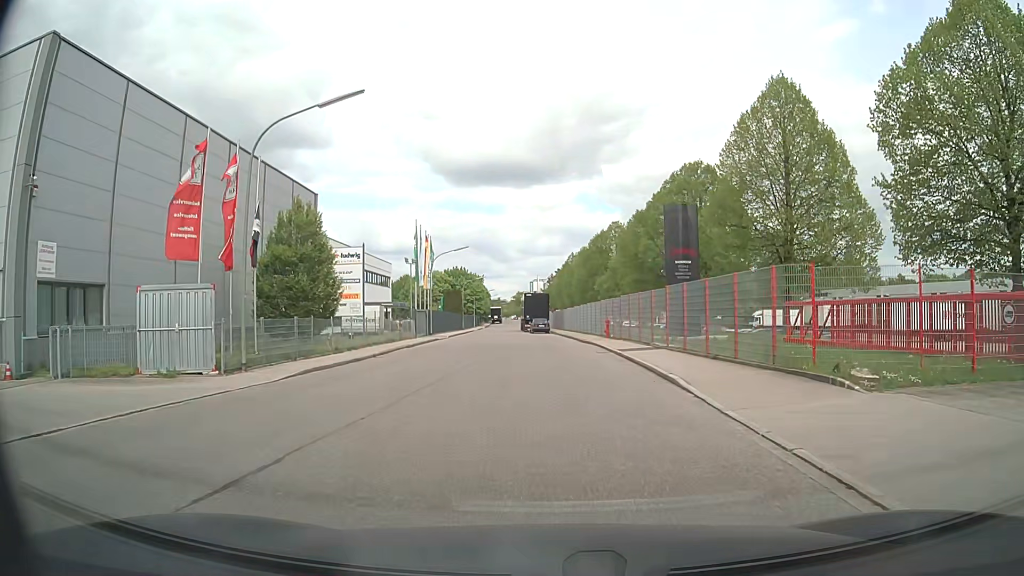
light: Day
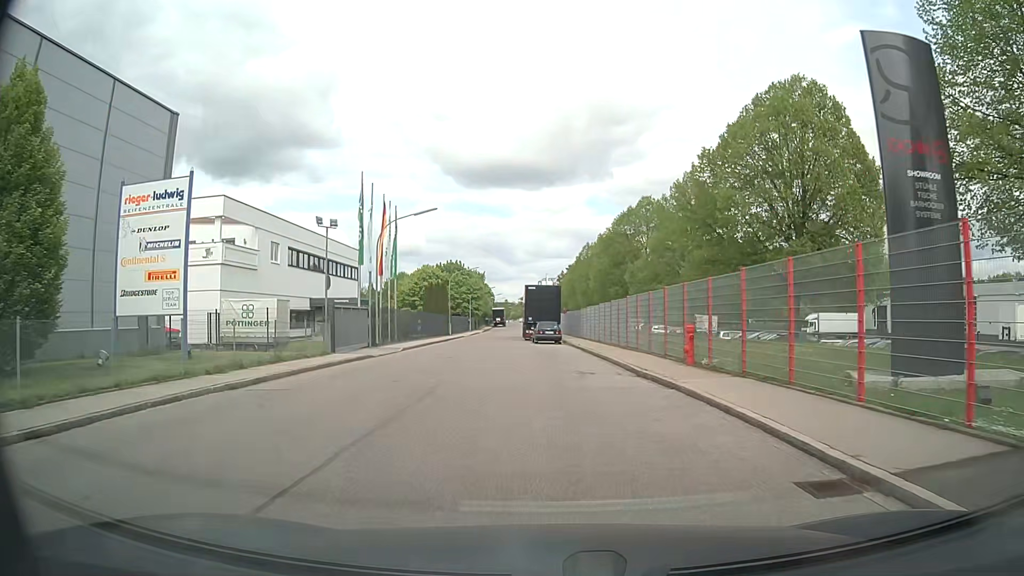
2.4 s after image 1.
(-0.2, +20.7) m; -1°
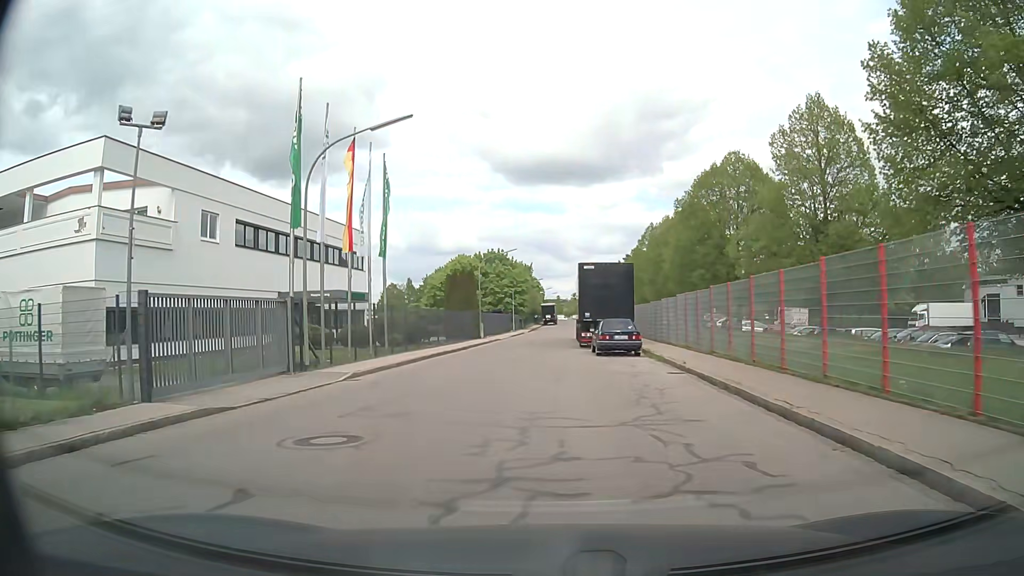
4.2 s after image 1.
(-0.3, +17.1) m; -3°
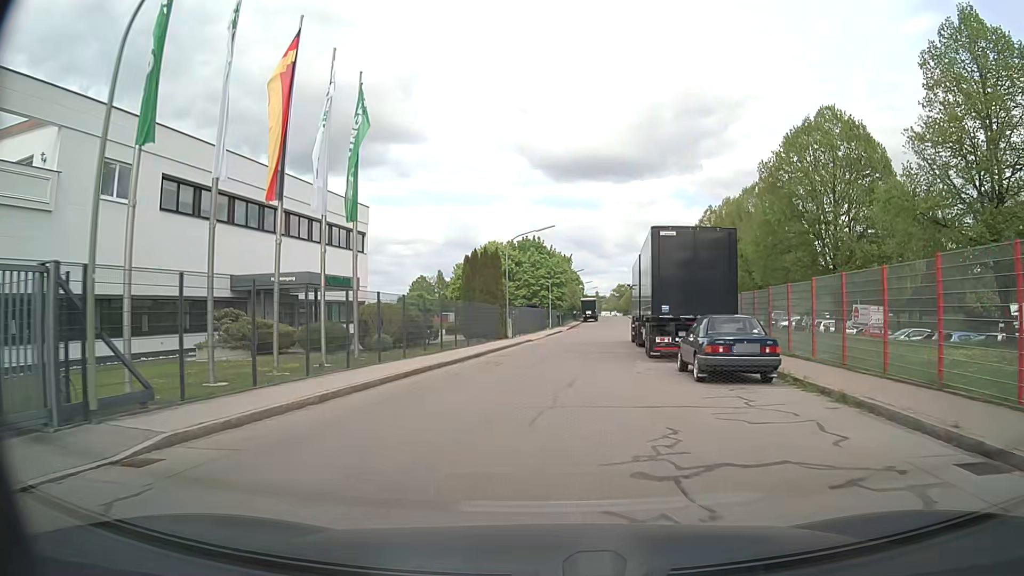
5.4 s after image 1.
(-0.5, +11.7) m; -4°
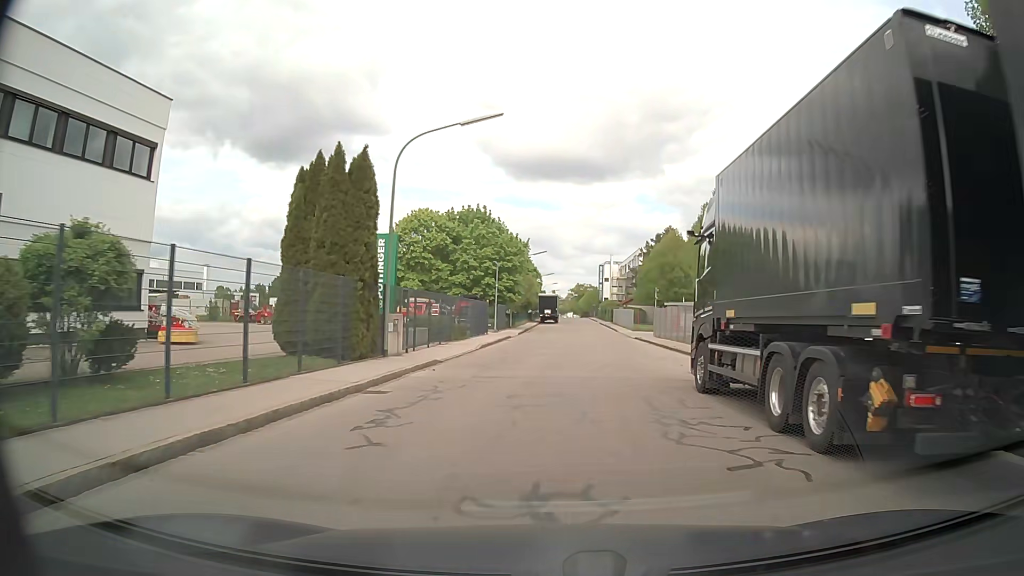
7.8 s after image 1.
(+0.8, +24.2) m; +4°
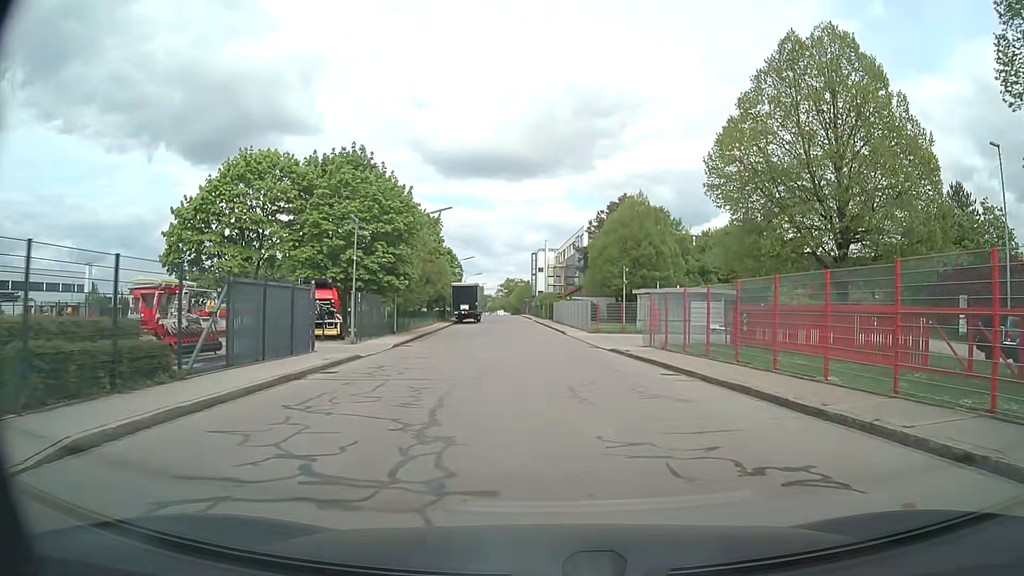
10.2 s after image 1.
(+1.2, +24.7) m; +6°
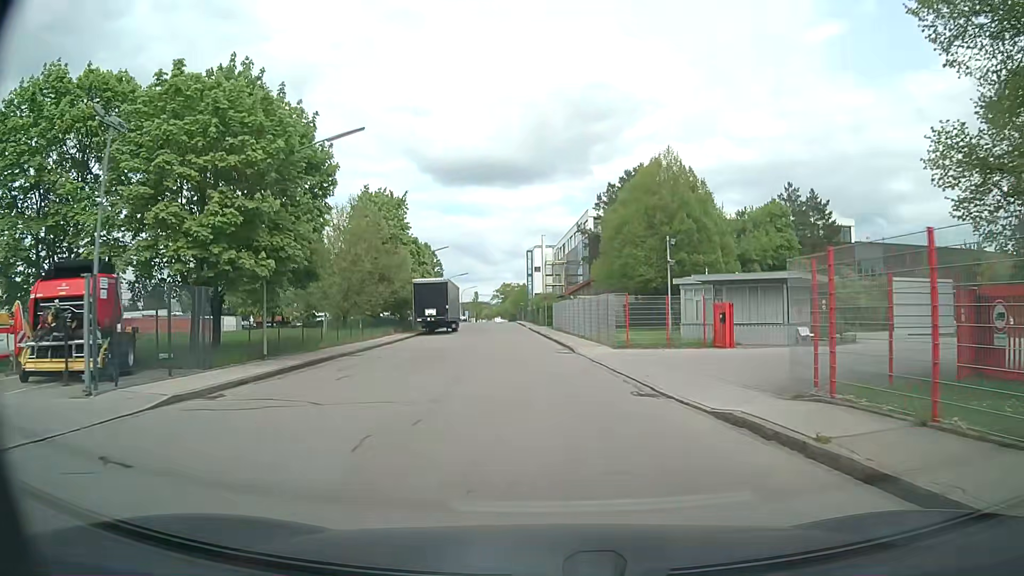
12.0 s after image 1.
(+0.1, +18.4) m; 0°
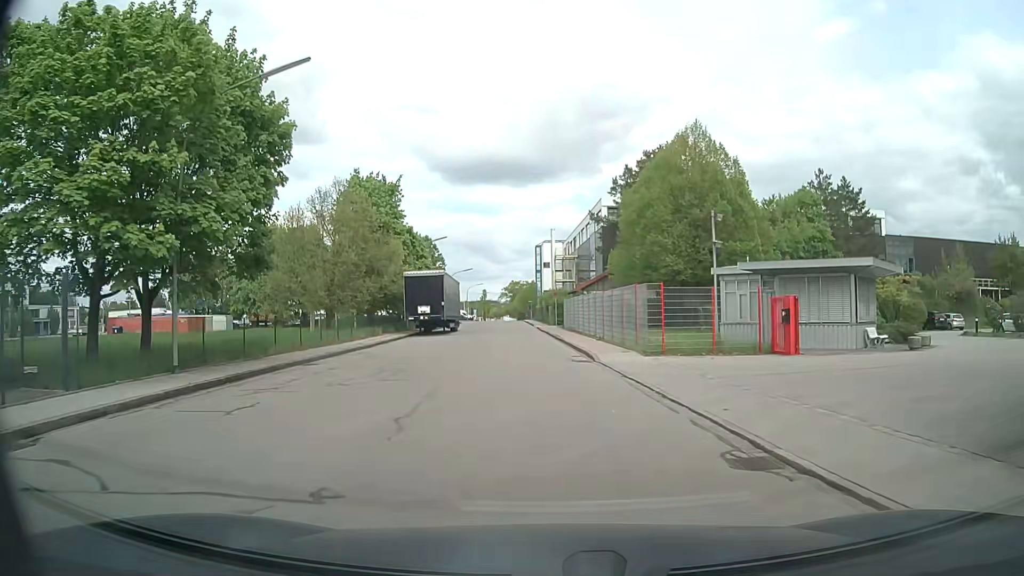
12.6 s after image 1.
(-0.1, +6.3) m; -1°
(0, +10) (-1, +20) (-1, +30) (-2, +40) (-2, +50) (-3, +60) (-3, +70) (-4, +80) (-5, +90) (-5, +100) m
